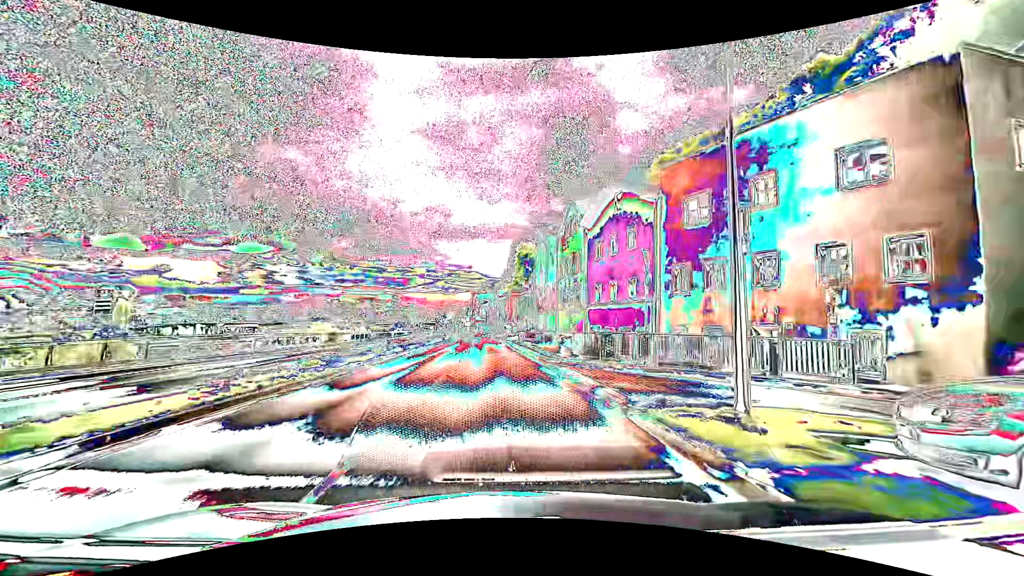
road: primary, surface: asphalt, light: Day
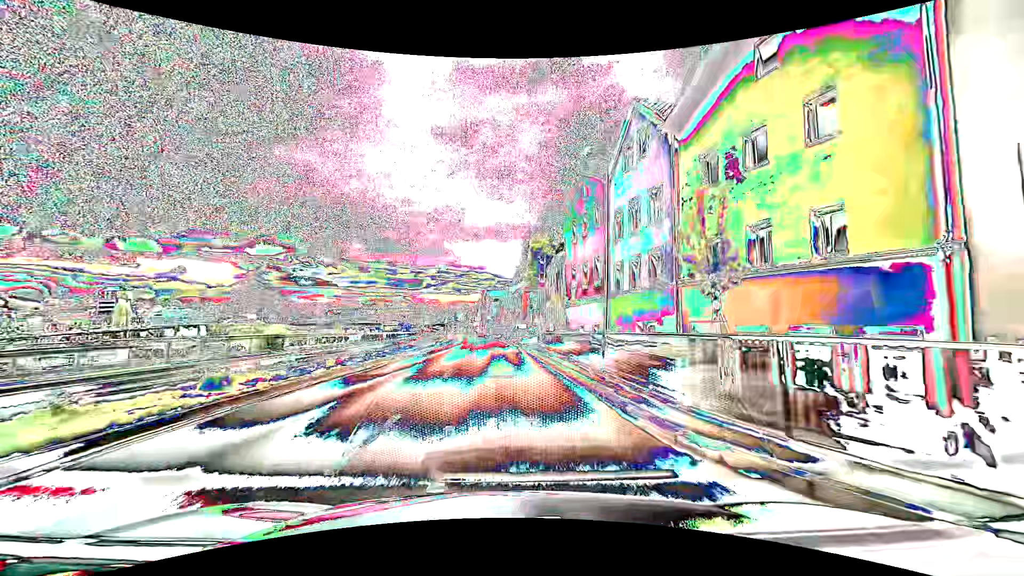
(-0.1, +15.3) m; -1°
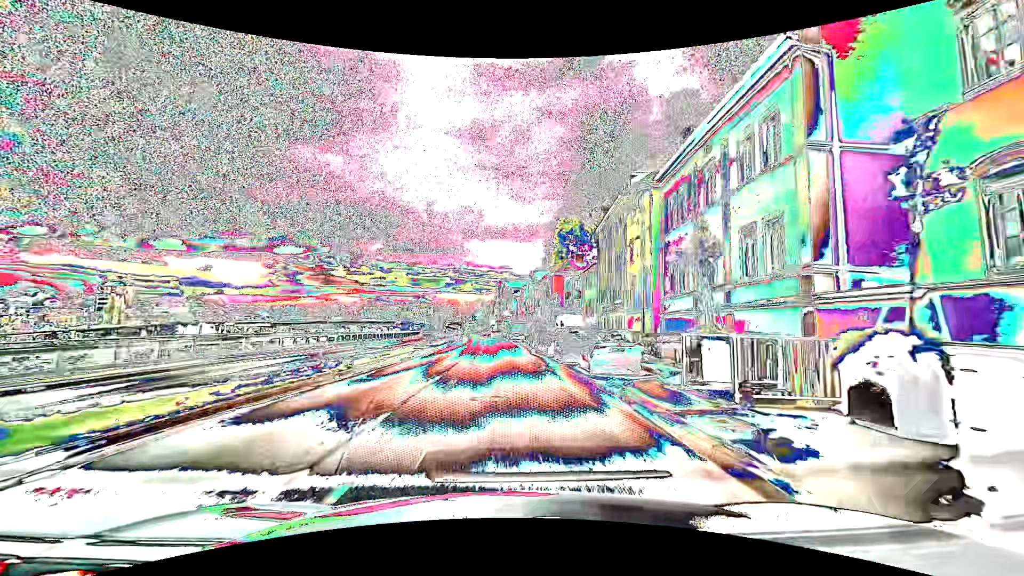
(-0.7, +30.5) m; -3°
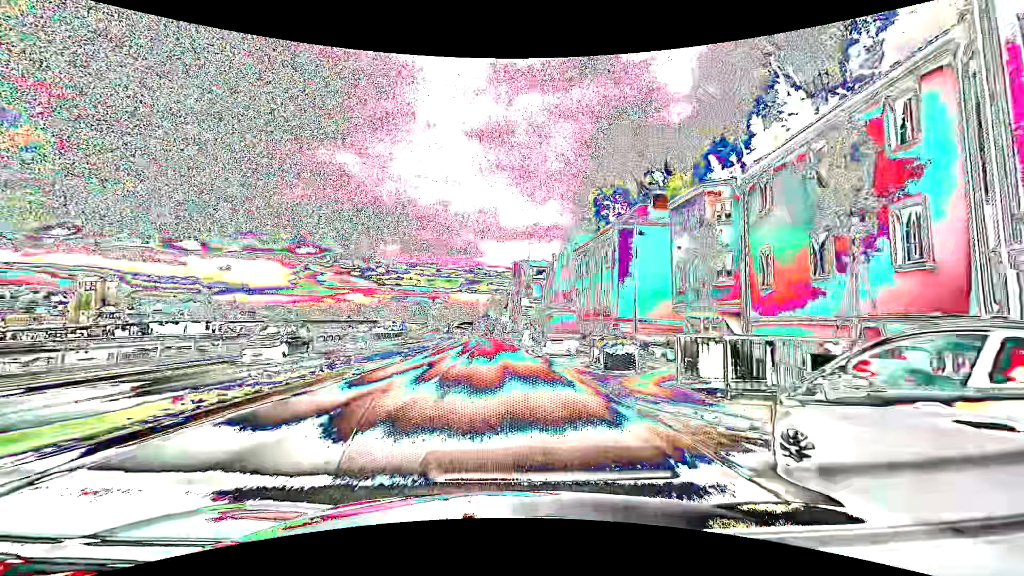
(-0.4, +38.2) m; -1°
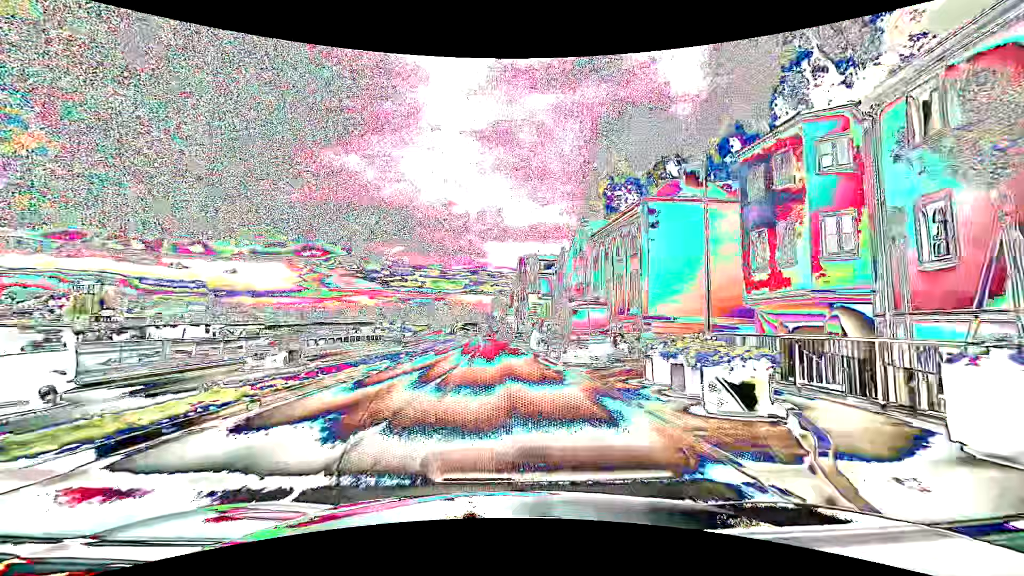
(-0.1, +7.6) m; -1°
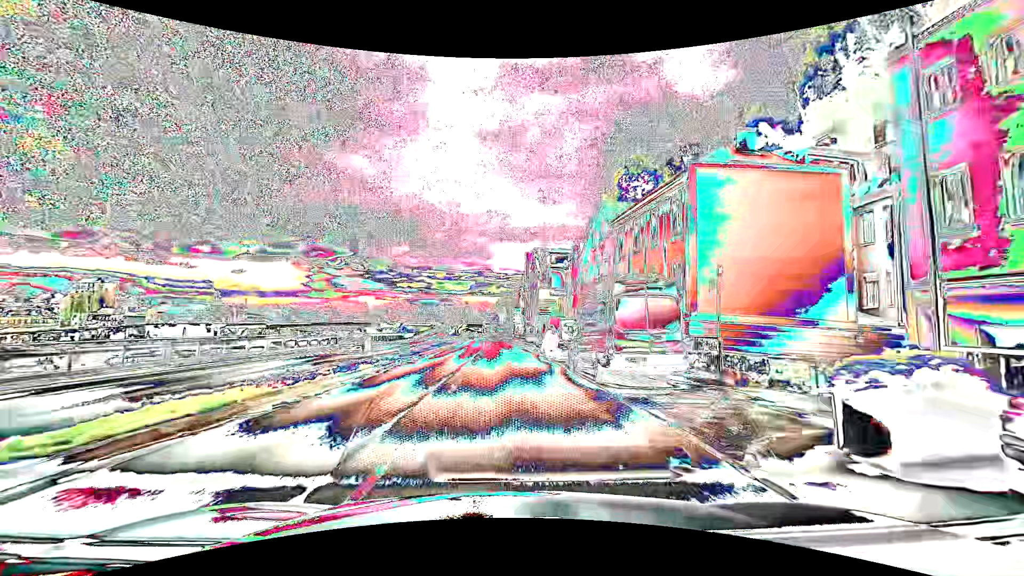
(0.0, +7.6) m; -1°
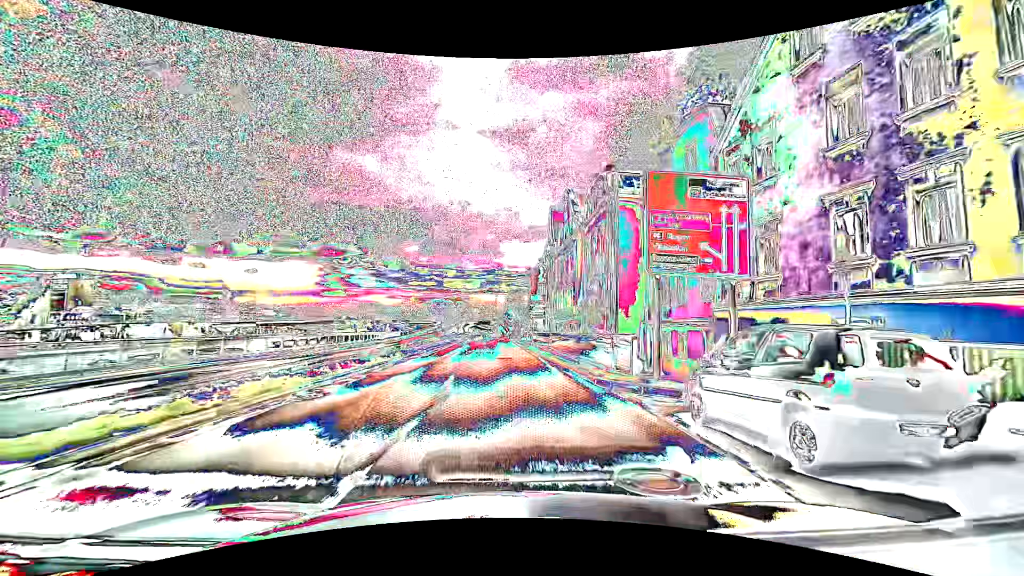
(-0.3, +30.6) m; -1°
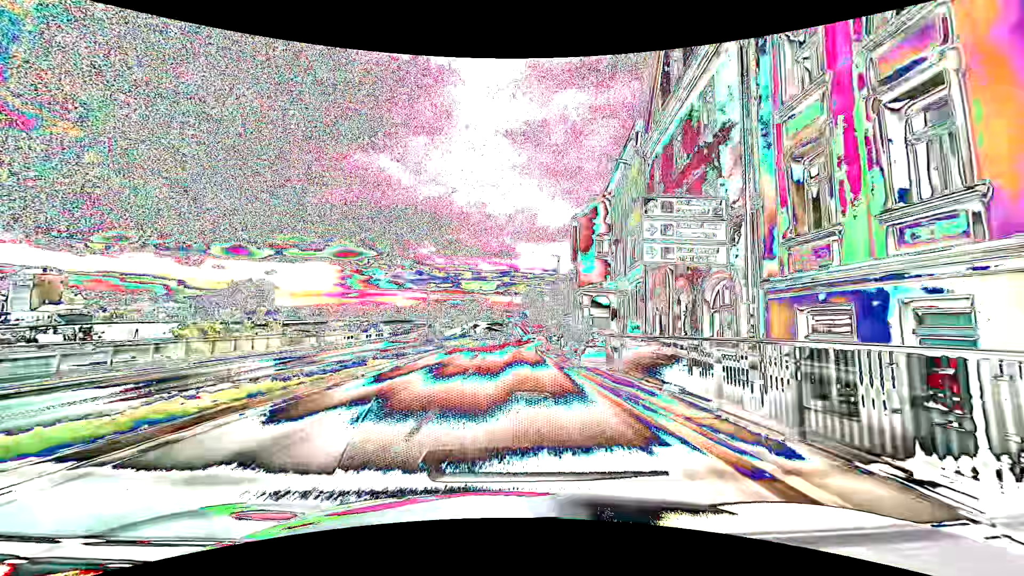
(-0.6, +38.2) m; -2°
(0, +10) (0, +20) (0, +30) (+1, +40) (+1, +50) (+2, +60) (+4, +70) (+5, +80) (+6, +90) (+6, +100) m
